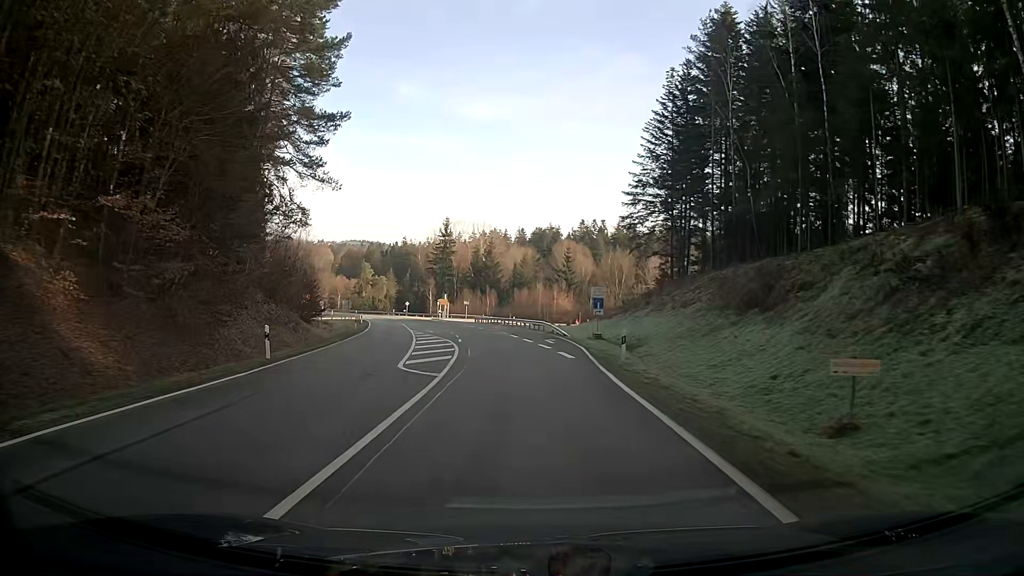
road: secondary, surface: asphalt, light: Day
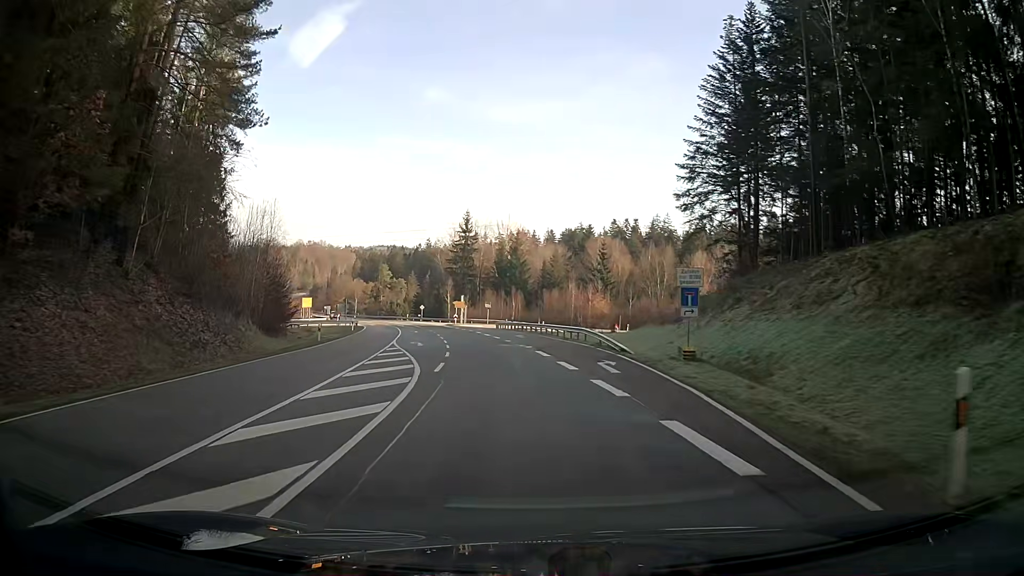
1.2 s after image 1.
(-0.5, +16.0) m; -4°
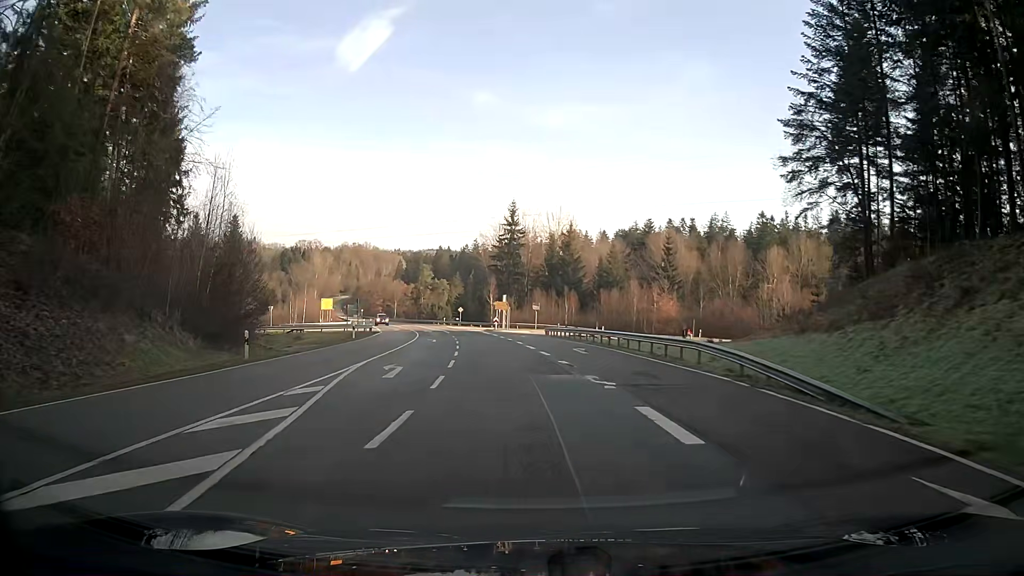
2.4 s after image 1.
(-0.6, +16.2) m; -4°
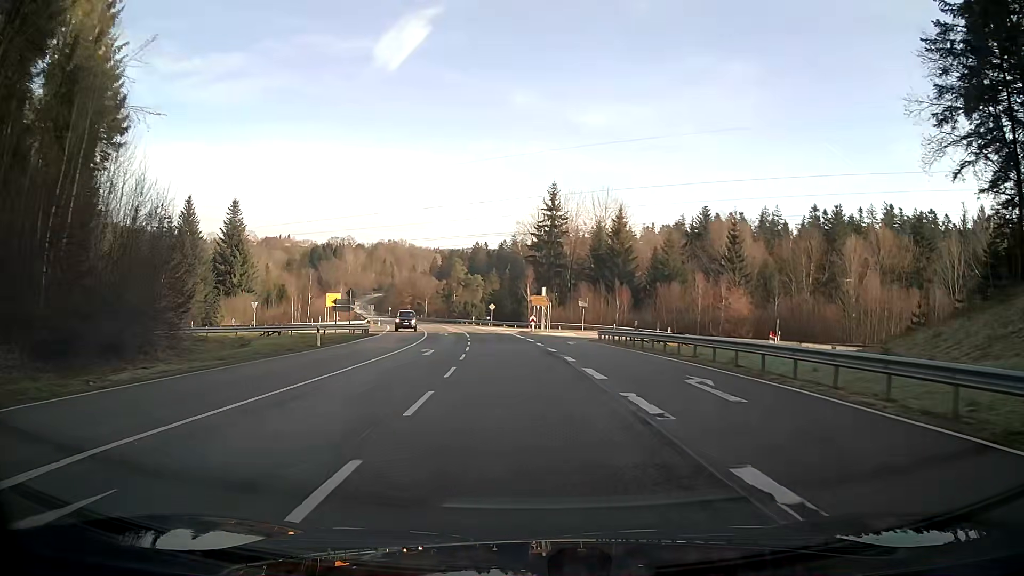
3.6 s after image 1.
(-0.4, +15.9) m; -3°
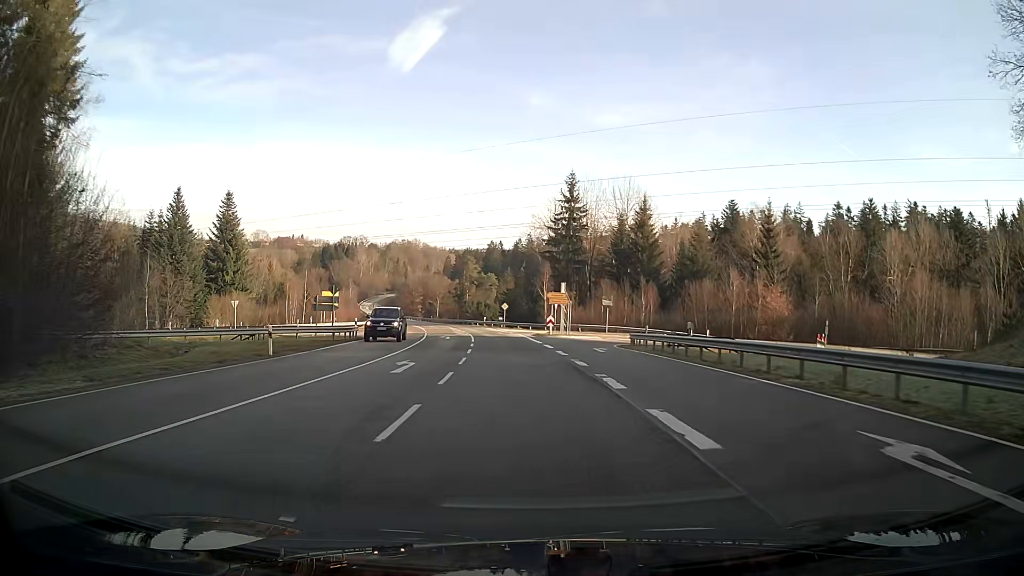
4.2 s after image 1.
(-0.1, +8.1) m; -1°
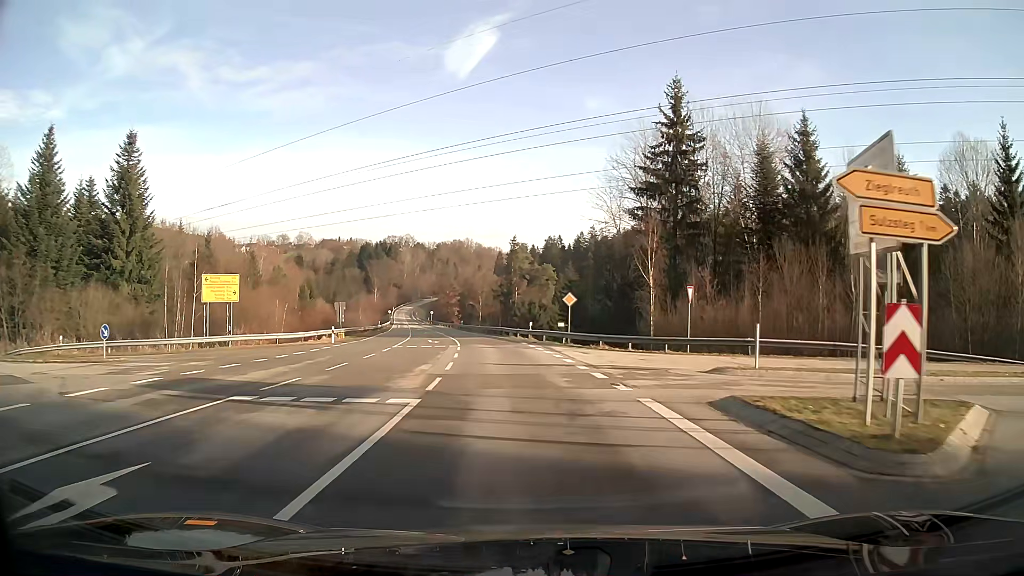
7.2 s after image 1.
(-1.8, +40.9) m; -5°
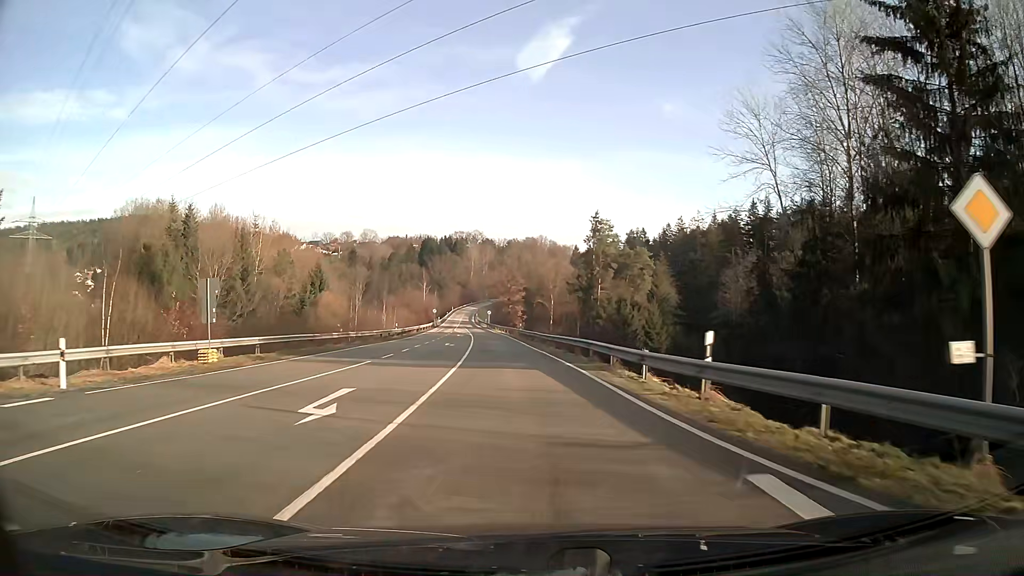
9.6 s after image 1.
(-1.8, +32.8) m; -7°
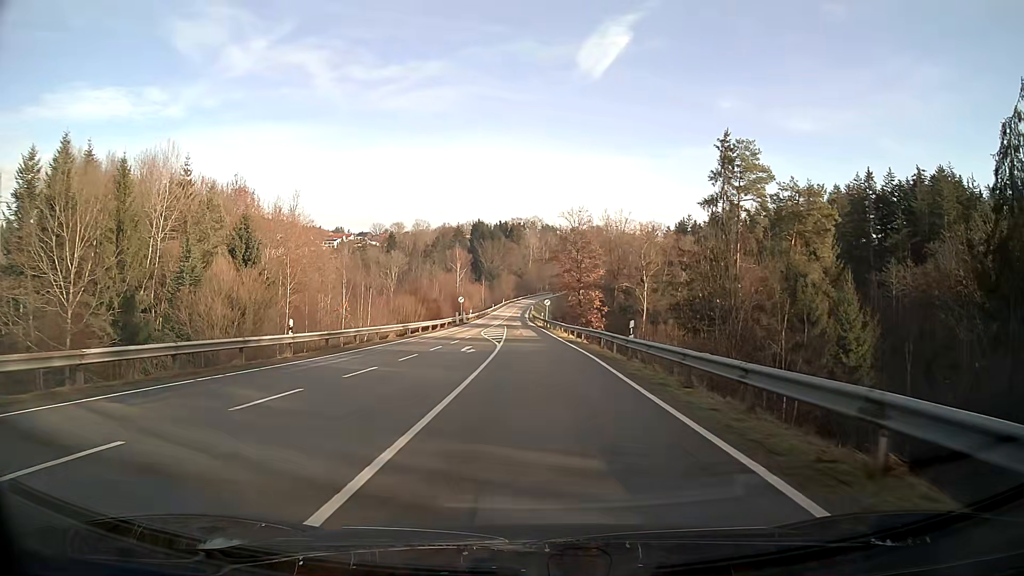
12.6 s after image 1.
(-1.9, +41.8) m; -5°
